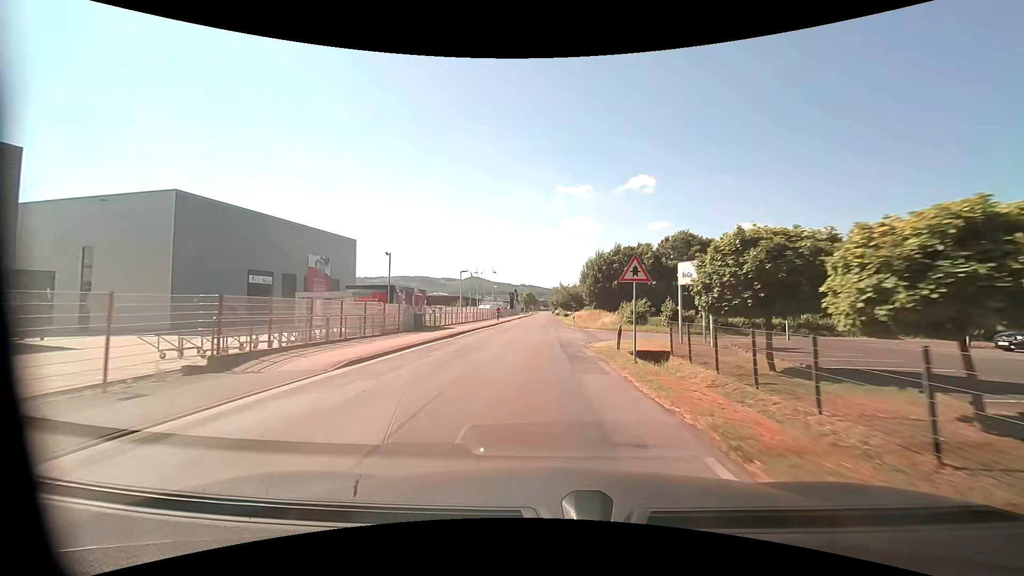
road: unclassified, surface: asphalt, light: Day
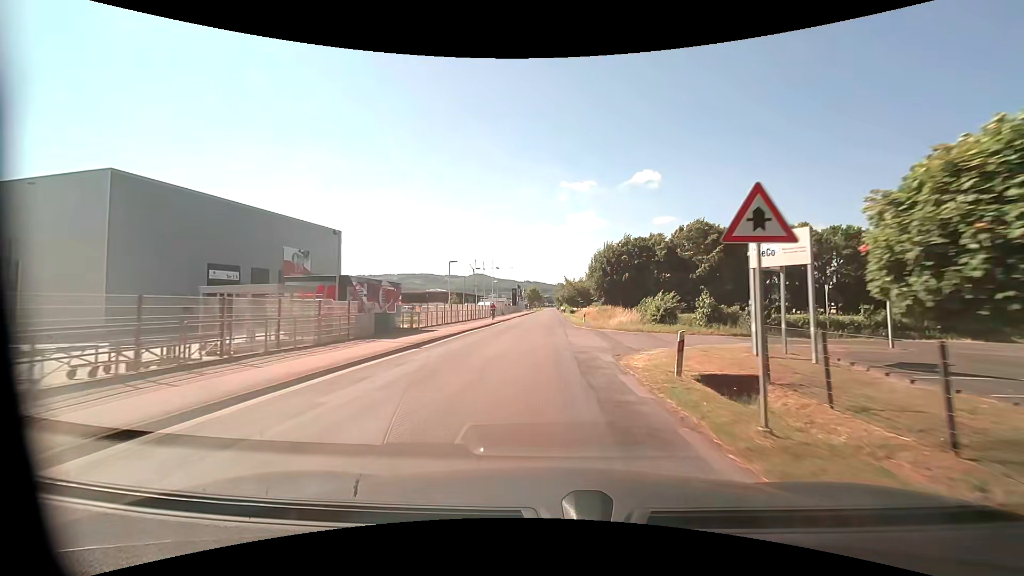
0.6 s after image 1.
(0.0, +7.6) m; -1°
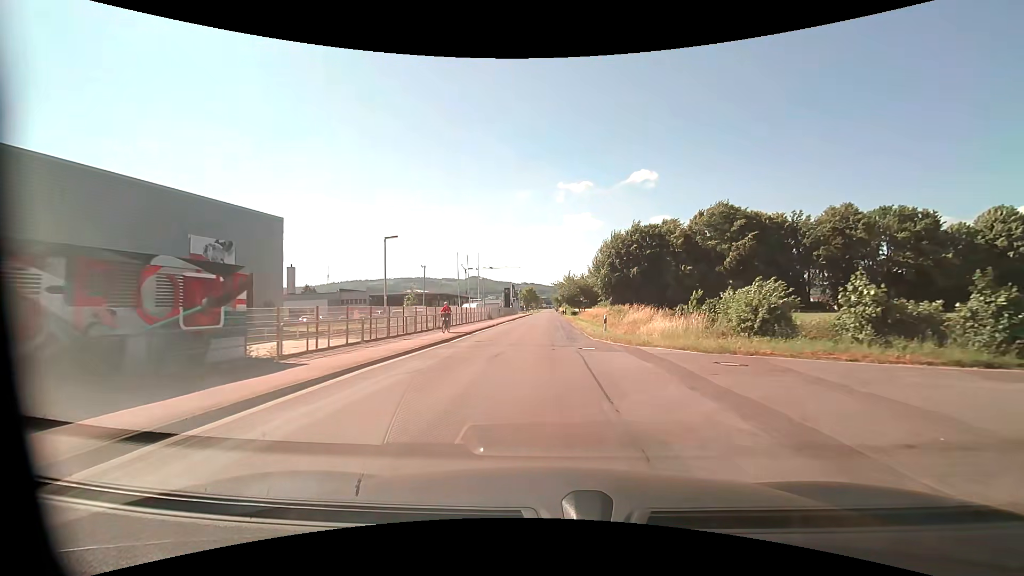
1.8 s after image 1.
(+0.1, +15.3) m; +1°
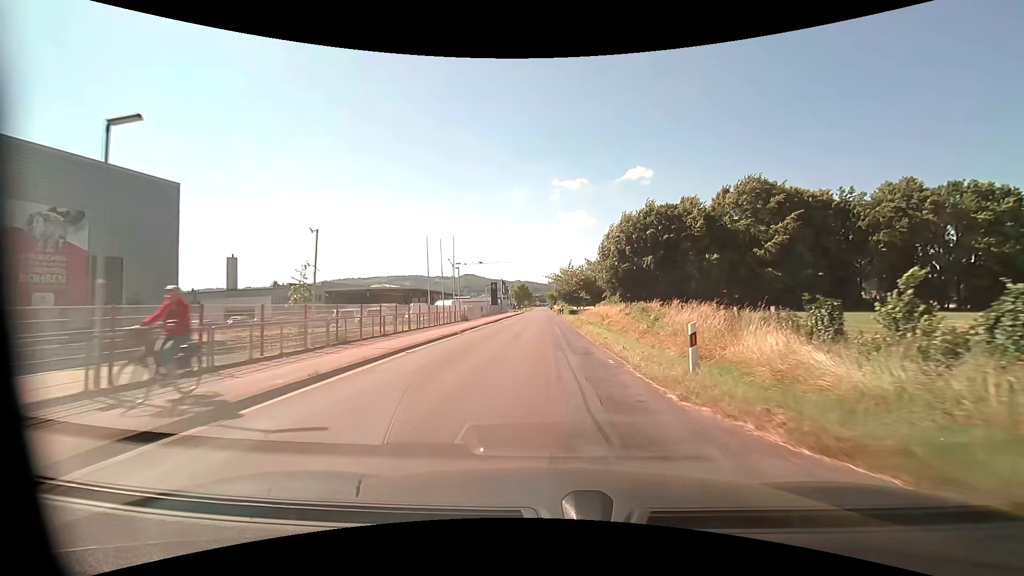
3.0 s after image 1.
(0.0, +15.4) m; +1°
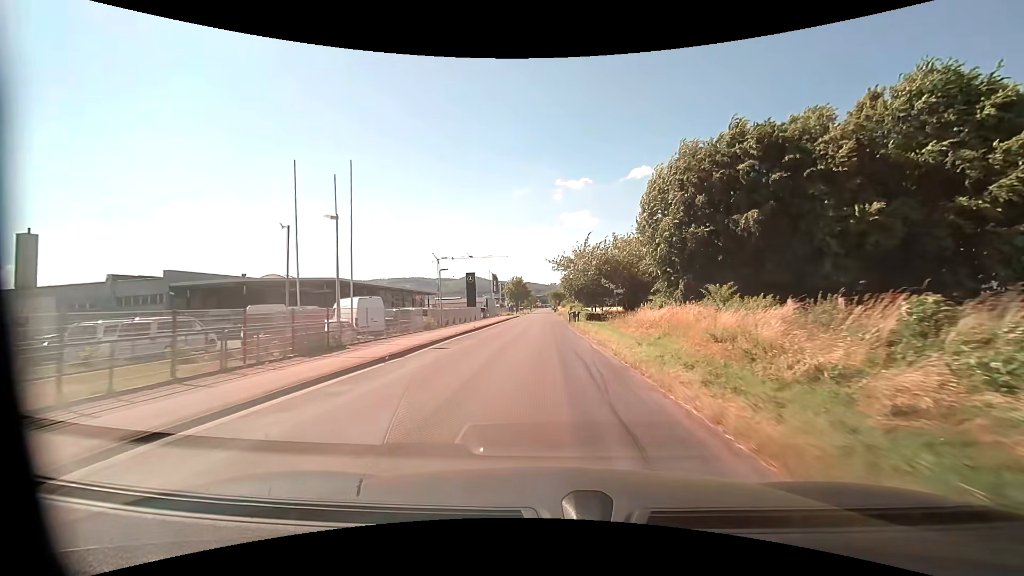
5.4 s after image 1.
(-0.2, +31.3) m; -1°
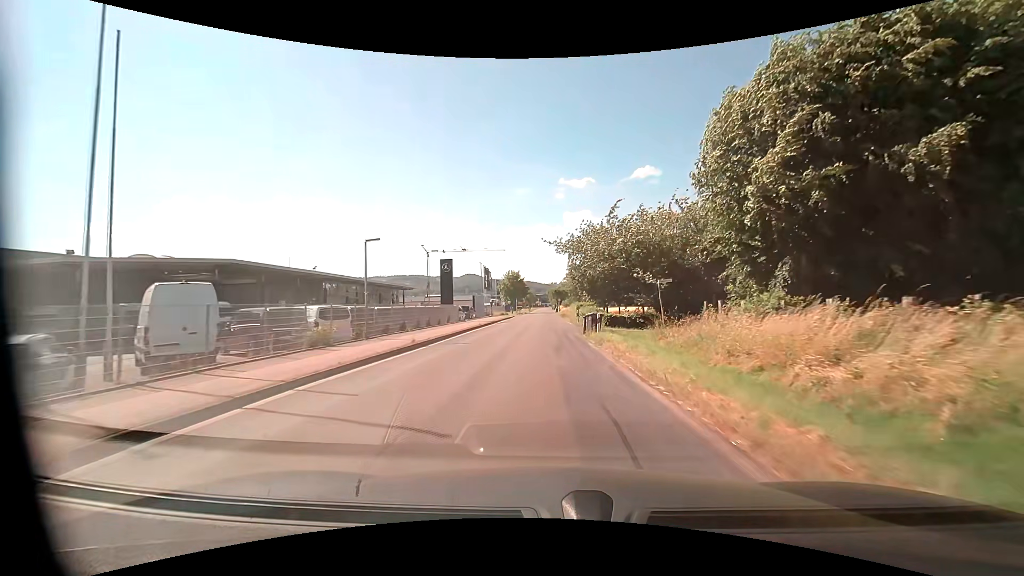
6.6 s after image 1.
(0.0, +16.0) m; 0°
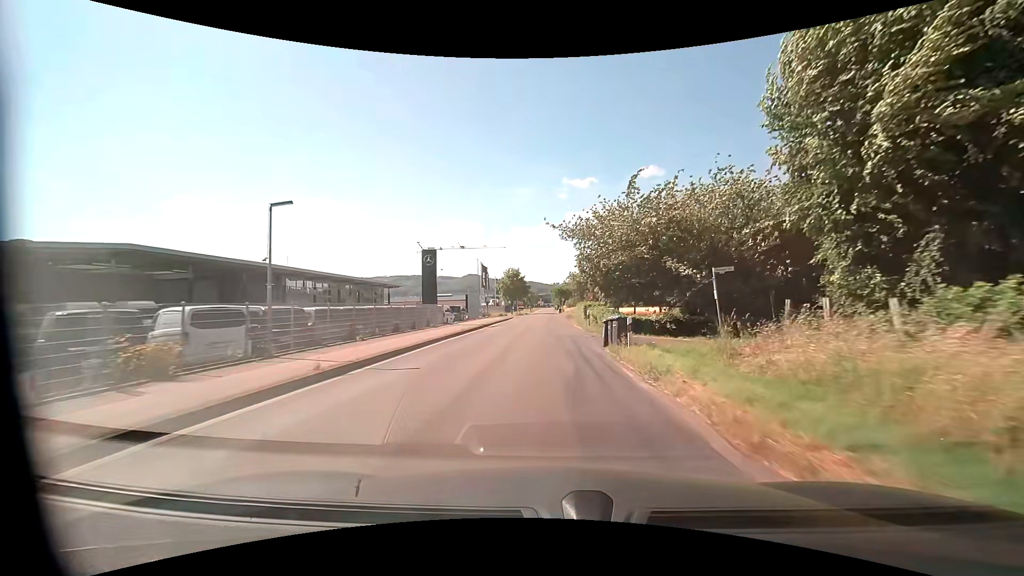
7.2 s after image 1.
(0.0, +8.0) m; 0°
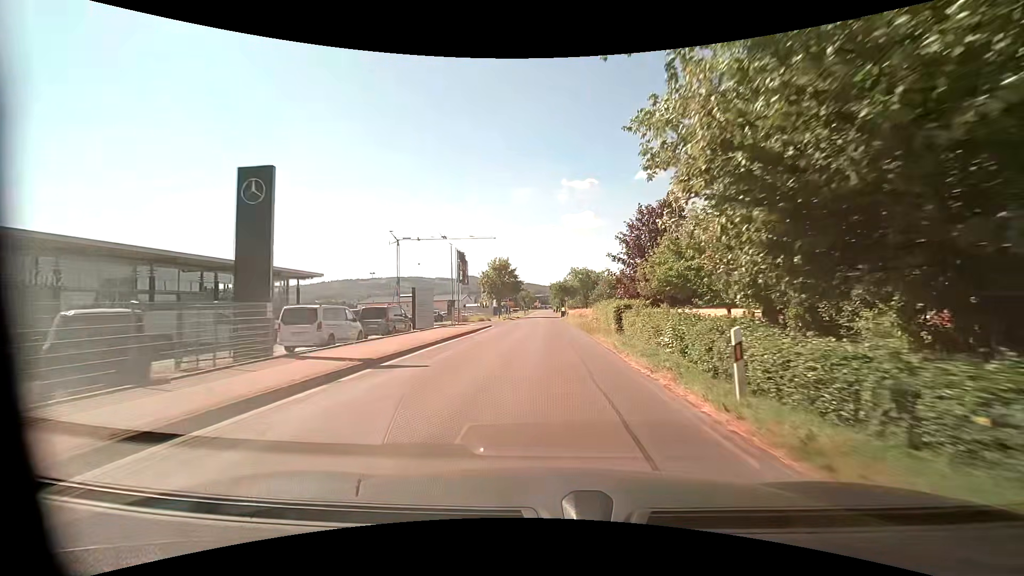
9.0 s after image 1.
(-0.1, +24.1) m; 0°
(0, +10) (0, +20) (0, +30) (0, +40) (0, +50) (0, +60) (0, +70) (0, +80) (0, +90) (0, +100) m
